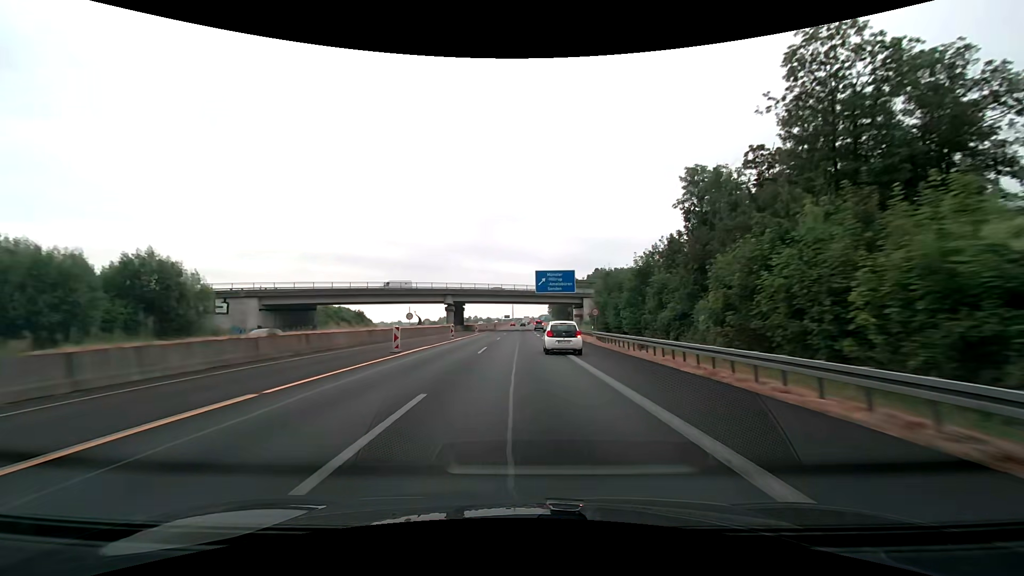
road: motorway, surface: asphalt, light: Day
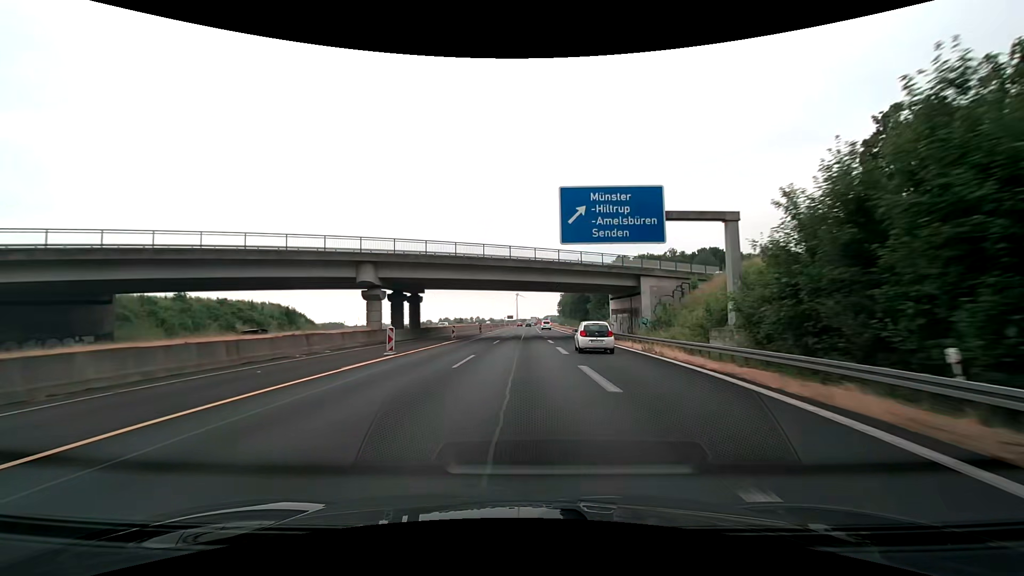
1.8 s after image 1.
(+0.1, +43.8) m; 0°
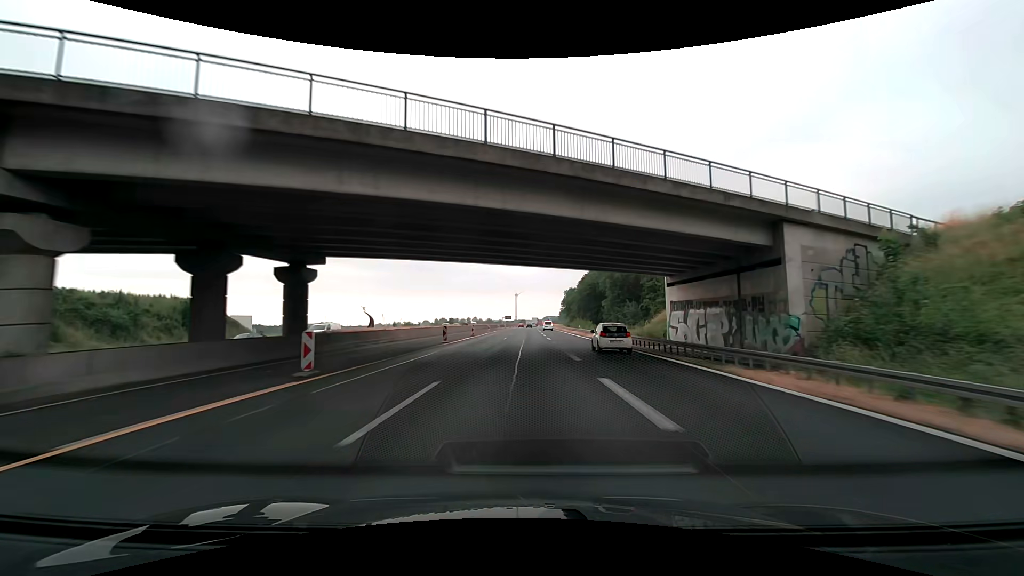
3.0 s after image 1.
(-0.1, +27.8) m; 0°
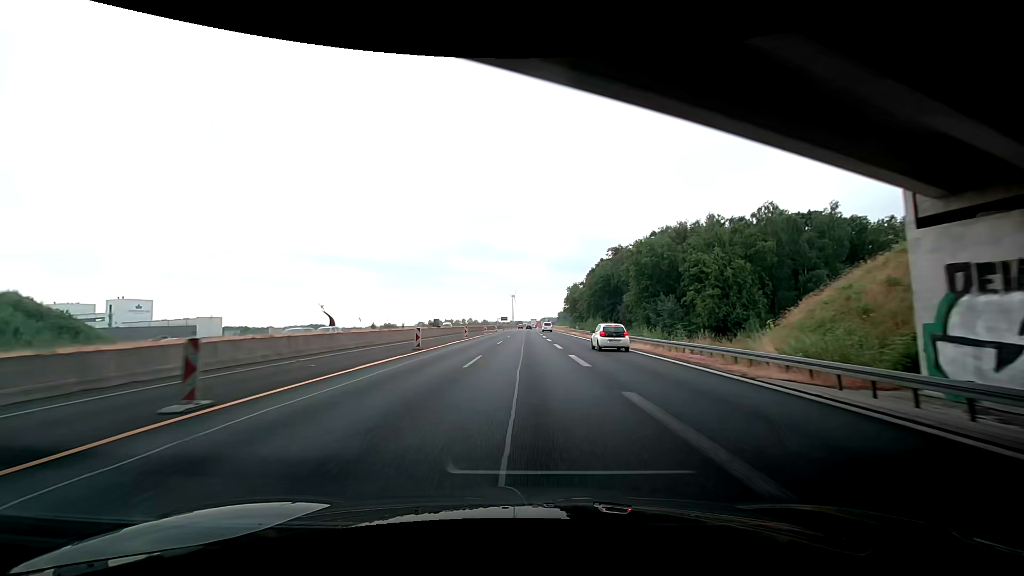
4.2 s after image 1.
(+0.1, +26.8) m; +1°
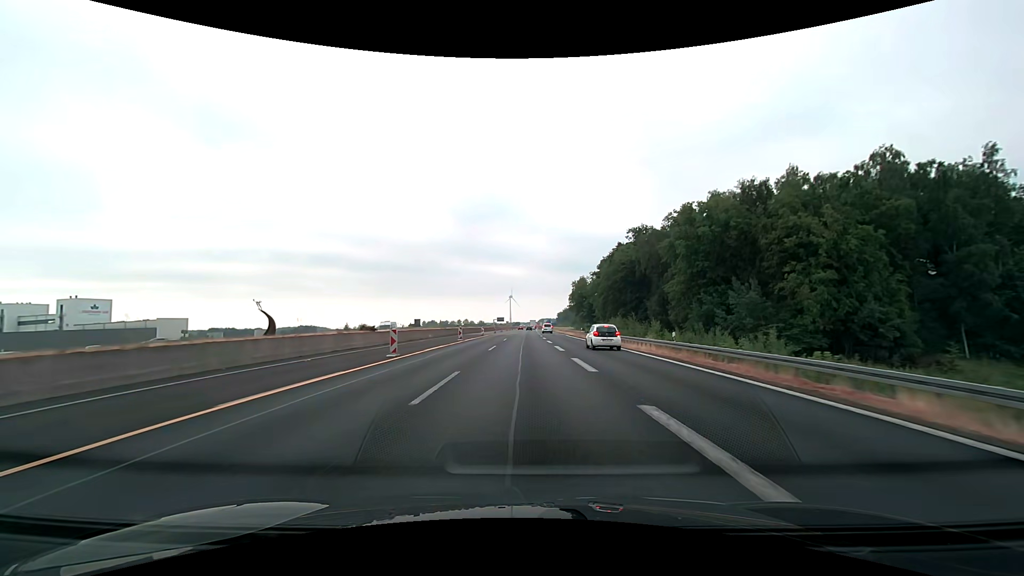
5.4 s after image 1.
(-0.3, +26.1) m; 0°
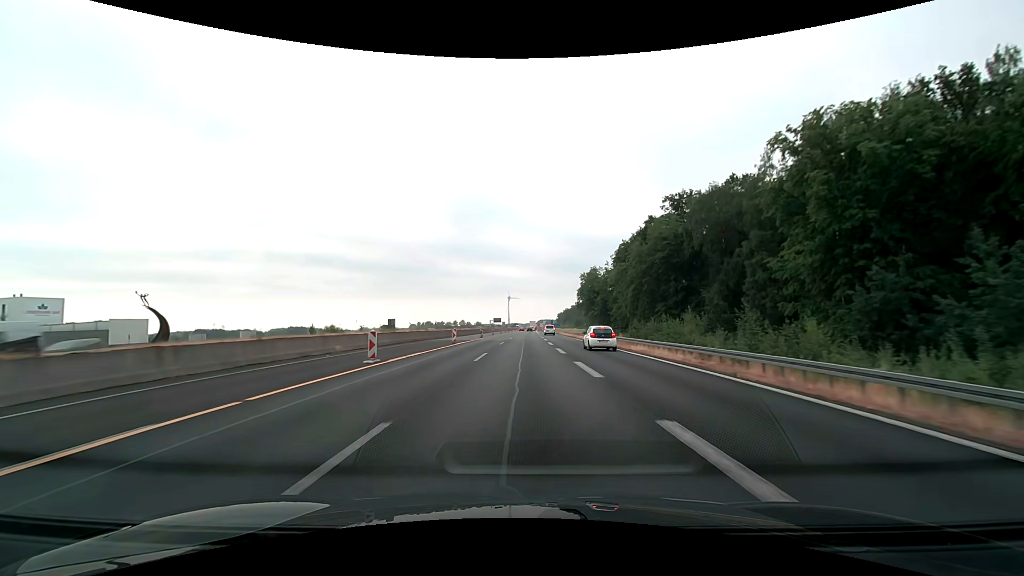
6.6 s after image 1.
(0.0, +25.7) m; 0°
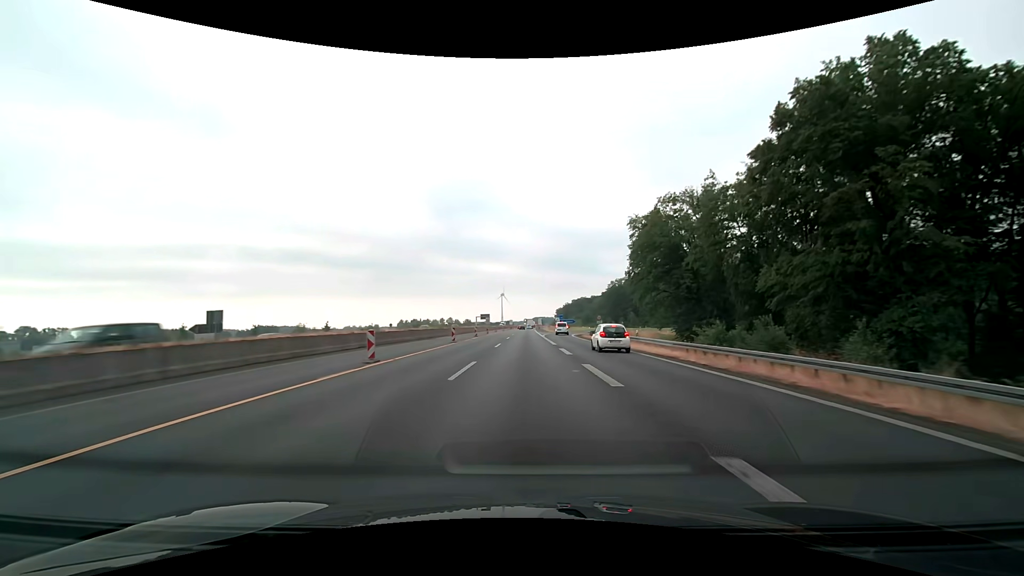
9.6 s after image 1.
(+0.3, +63.3) m; +1°
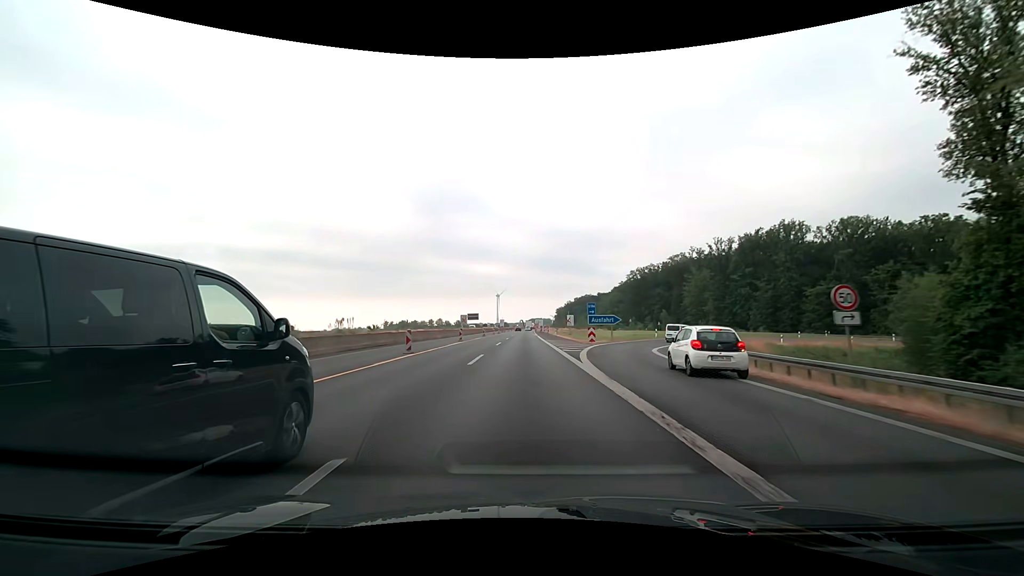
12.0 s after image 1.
(+0.2, +50.2) m; +1°
(0, +10) (0, +20) (0, +30) (0, +40) (0, +50) (0, +60) (0, +70) (0, +80) (0, +90) (0, +100) m
